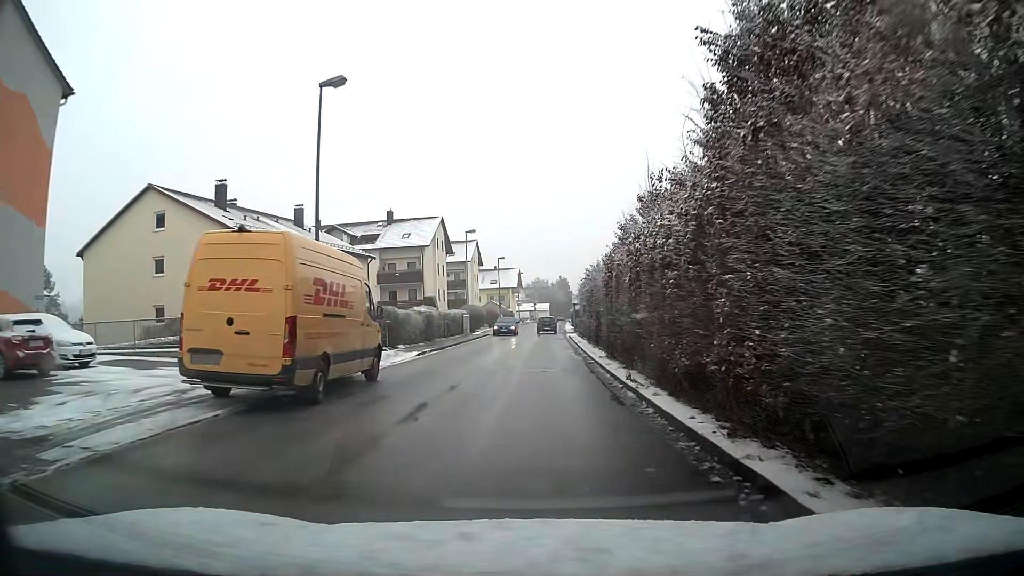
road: unclassified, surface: asphalt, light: Day
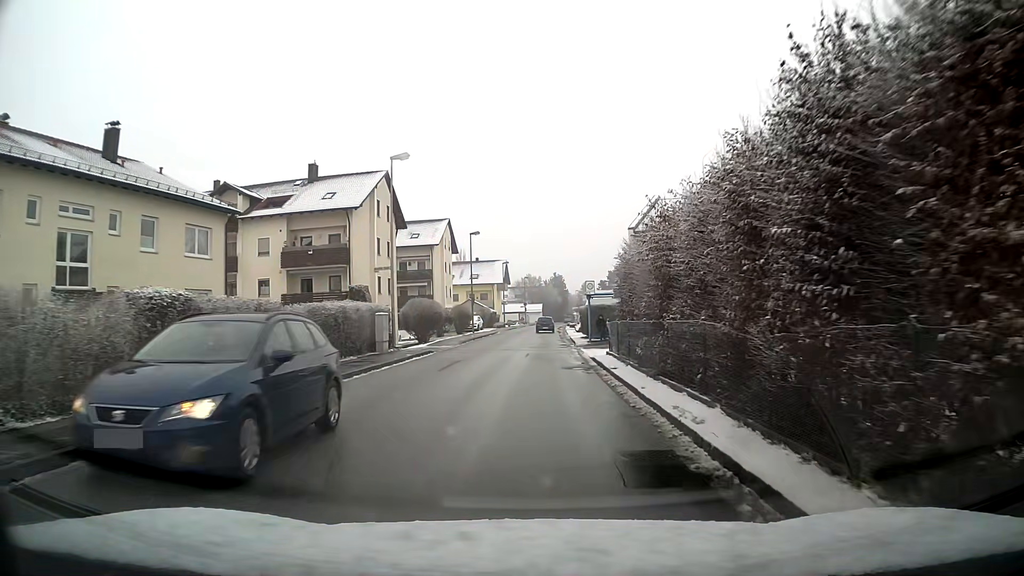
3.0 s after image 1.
(+0.2, +25.1) m; +1°
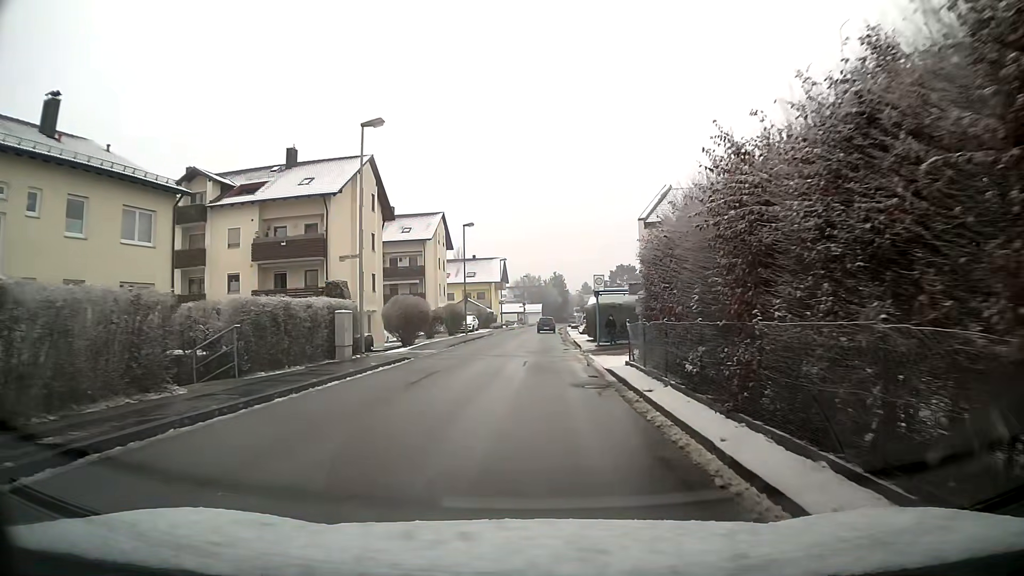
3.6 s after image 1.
(0.0, +5.0) m; 0°
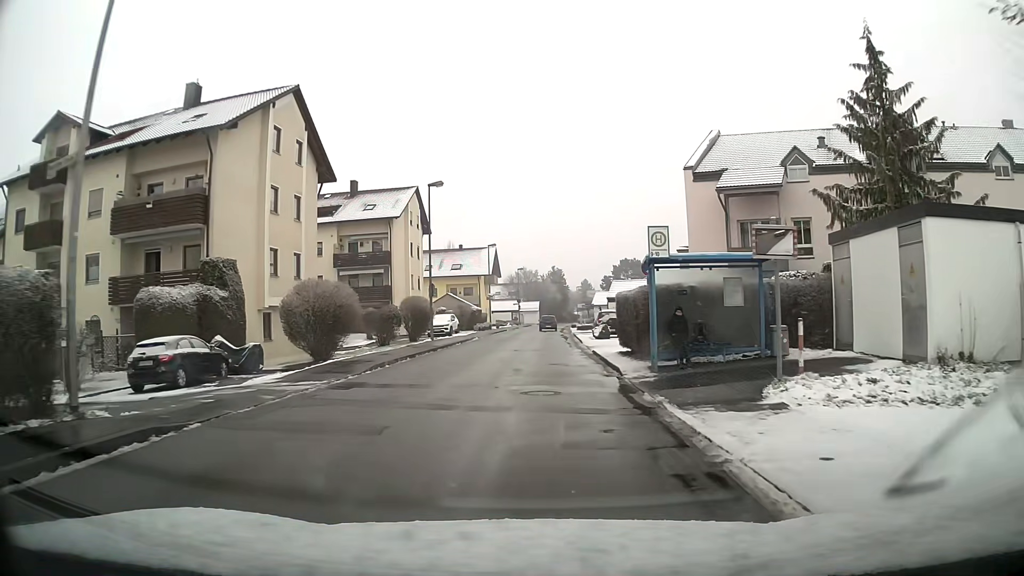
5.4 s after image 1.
(+0.1, +15.1) m; 0°
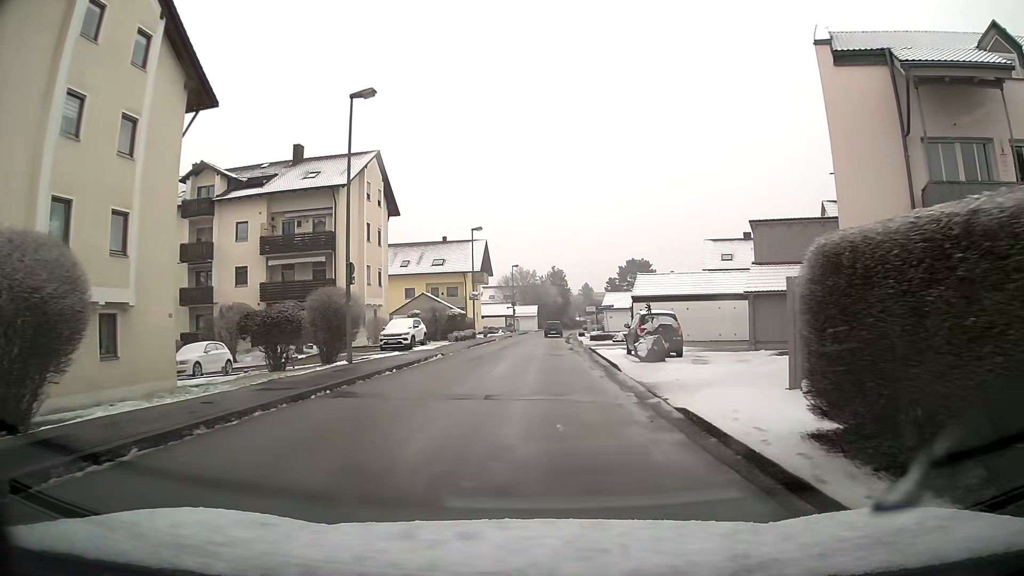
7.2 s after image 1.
(0.0, +15.3) m; 0°
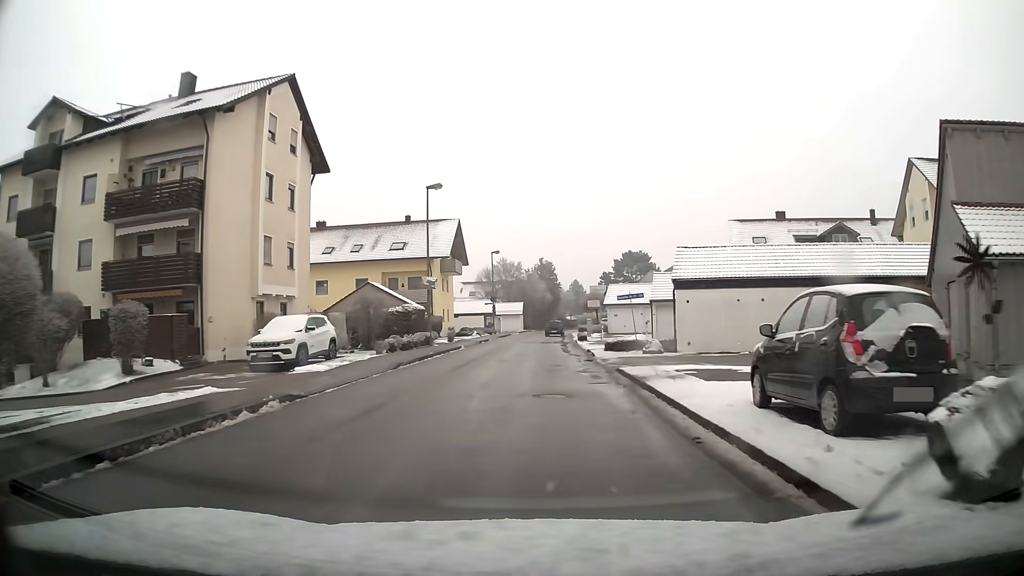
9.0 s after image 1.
(+0.1, +15.7) m; +1°
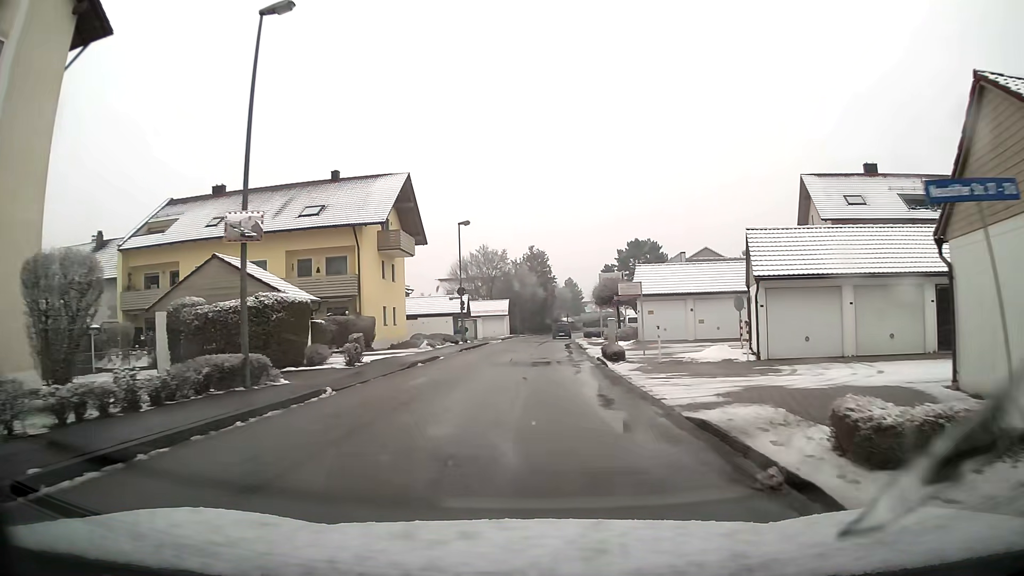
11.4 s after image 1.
(+0.1, +21.3) m; +1°
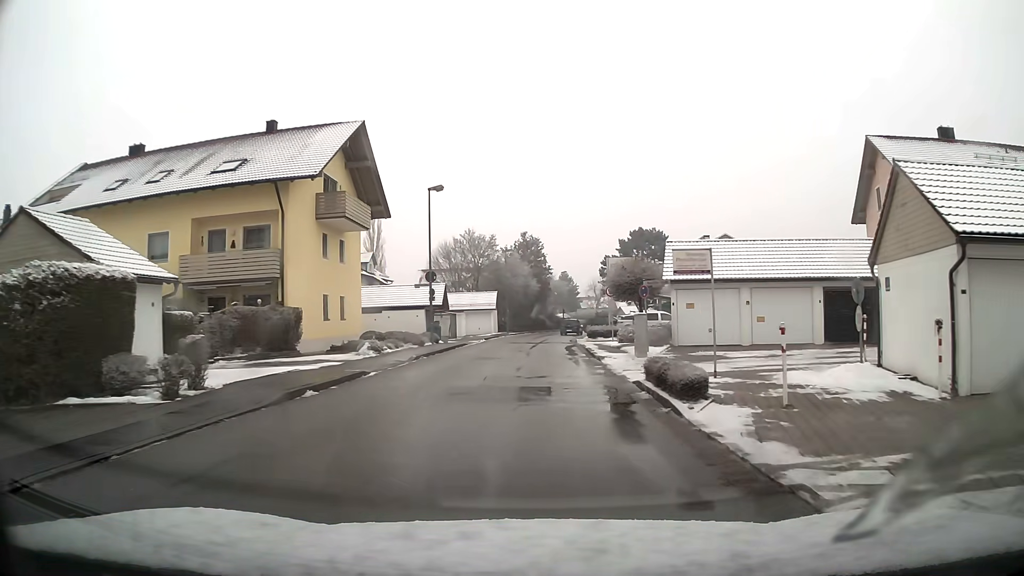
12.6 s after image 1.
(+0.1, +10.7) m; +1°
(0, +10) (0, +20) (0, +30) (+1, +40) (+1, +50) (+2, +60) (+4, +70) (+6, +79) (+9, +89) (+11, +99) m
